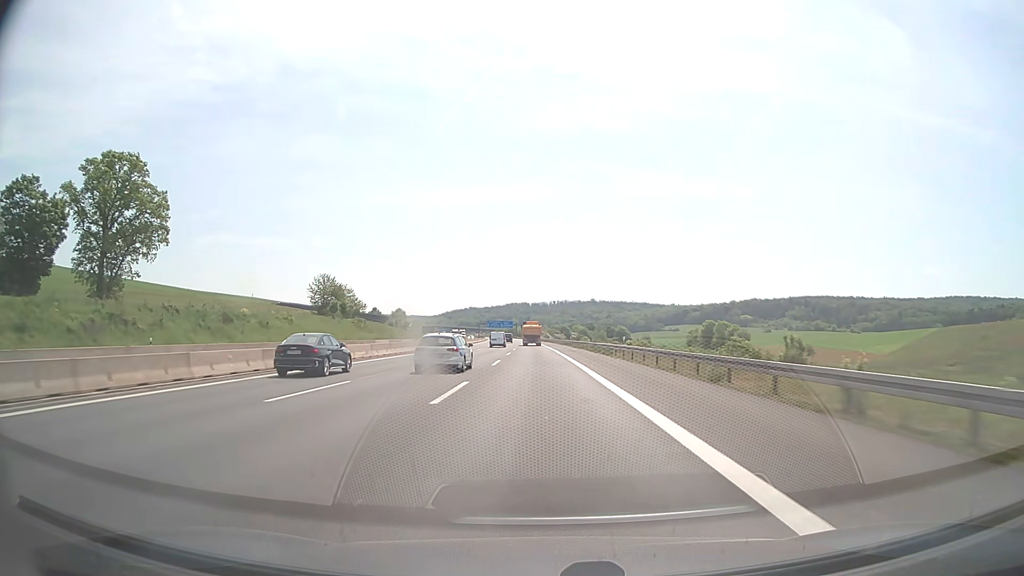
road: motorway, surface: asphalt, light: Day
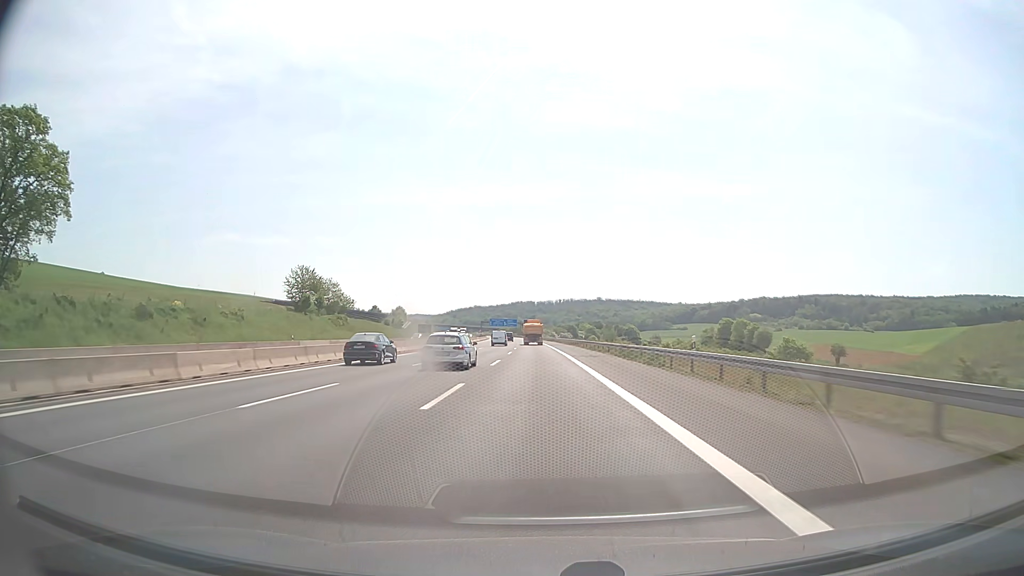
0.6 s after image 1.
(-0.1, +19.0) m; 0°
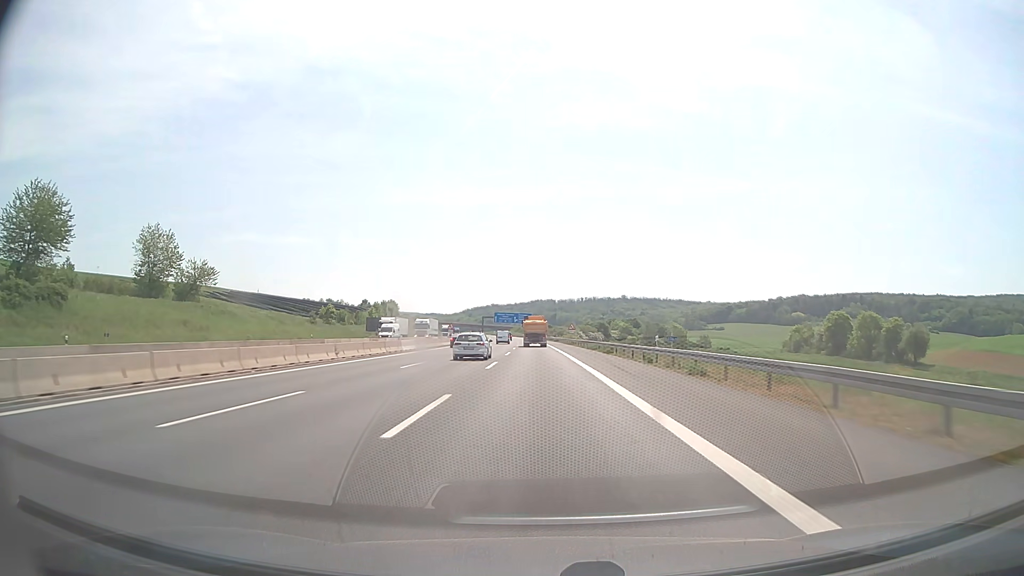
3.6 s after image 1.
(-1.5, +91.6) m; -2°
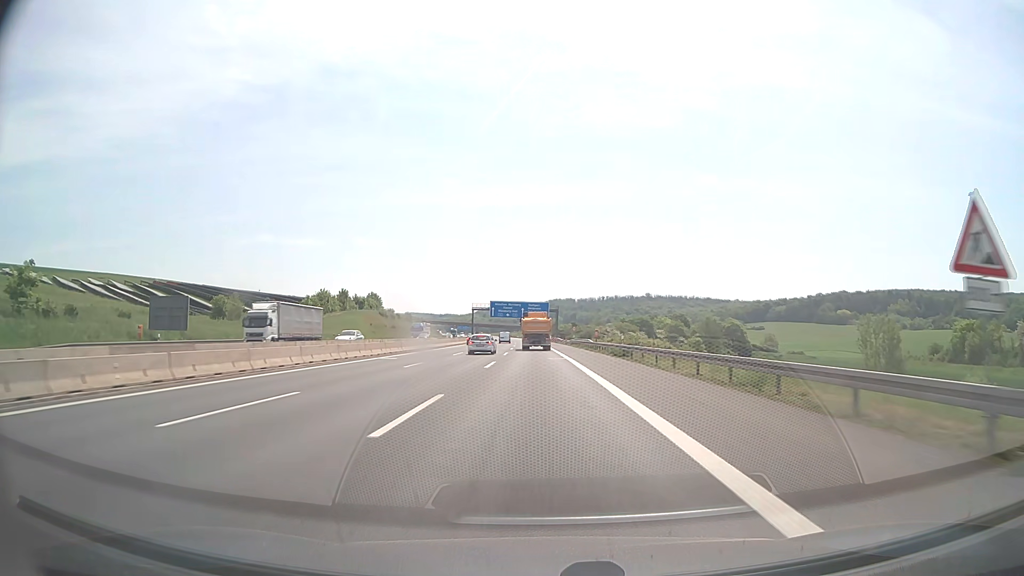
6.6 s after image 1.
(-1.1, +89.1) m; -2°
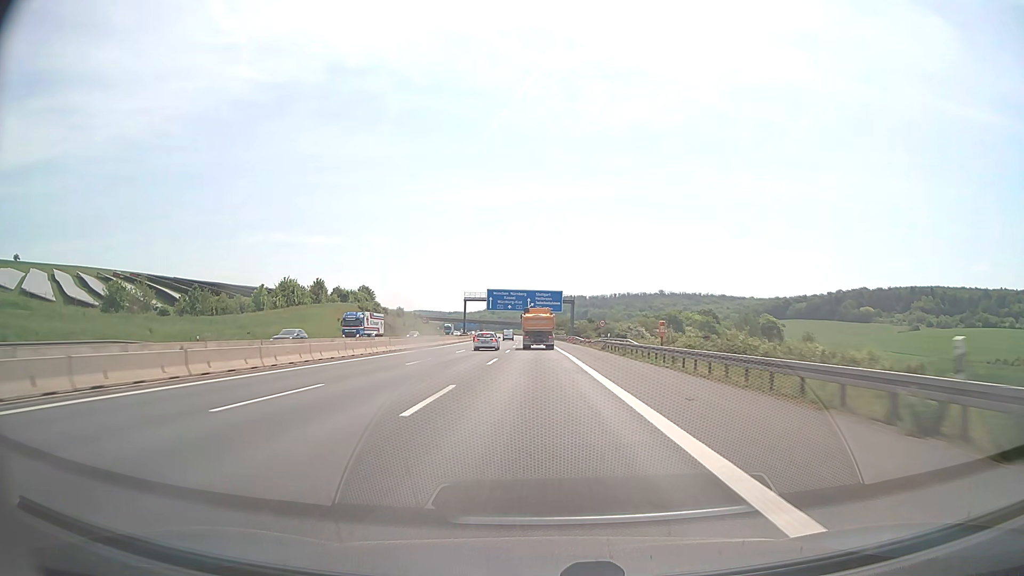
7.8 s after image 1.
(-0.3, +35.1) m; -1°
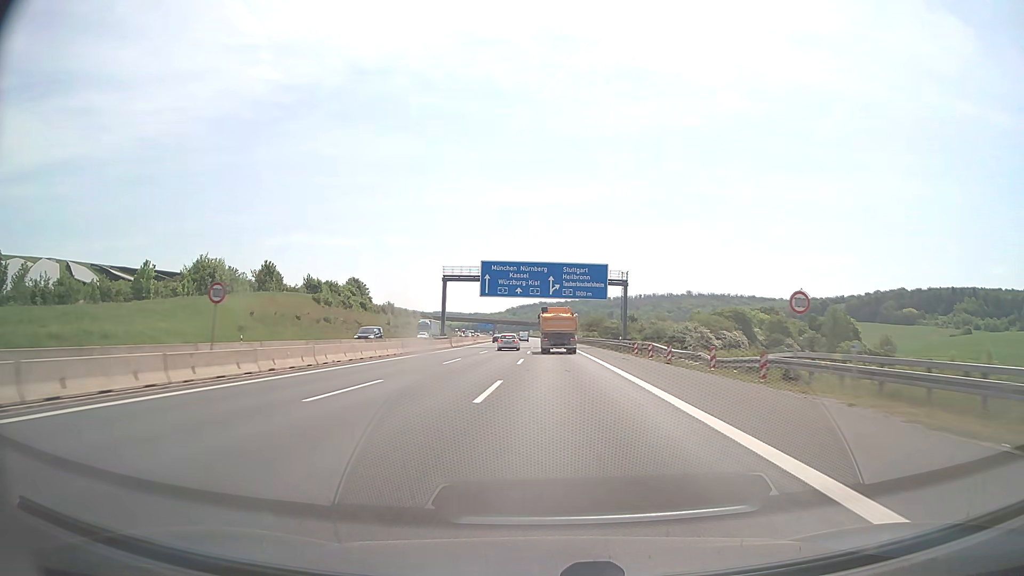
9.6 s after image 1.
(-1.1, +51.1) m; -2°
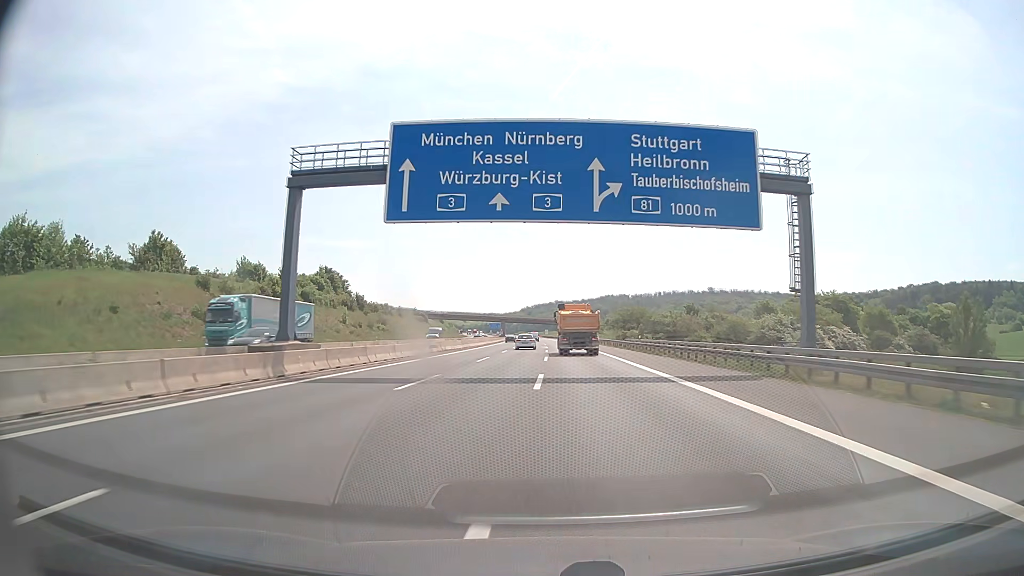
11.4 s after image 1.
(-0.5, +50.0) m; -1°
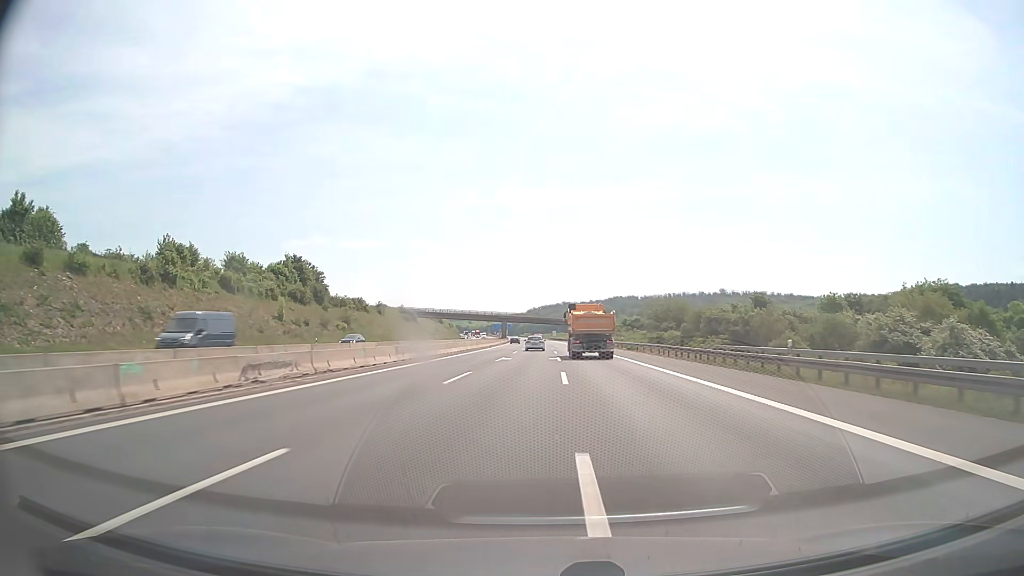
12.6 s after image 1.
(-0.2, +33.1) m; 0°
(0, +10) (0, +20) (0, +30) (0, +40) (0, +50) (0, +60) (0, +70) (-1, +80) (-1, +90) (-1, +100) m
